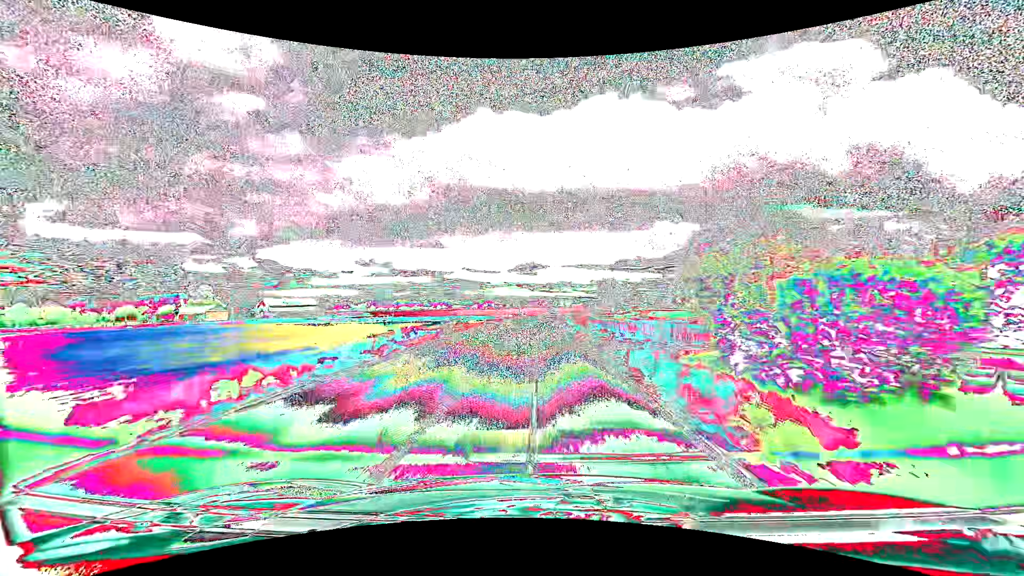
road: secondary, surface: asphalt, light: Day
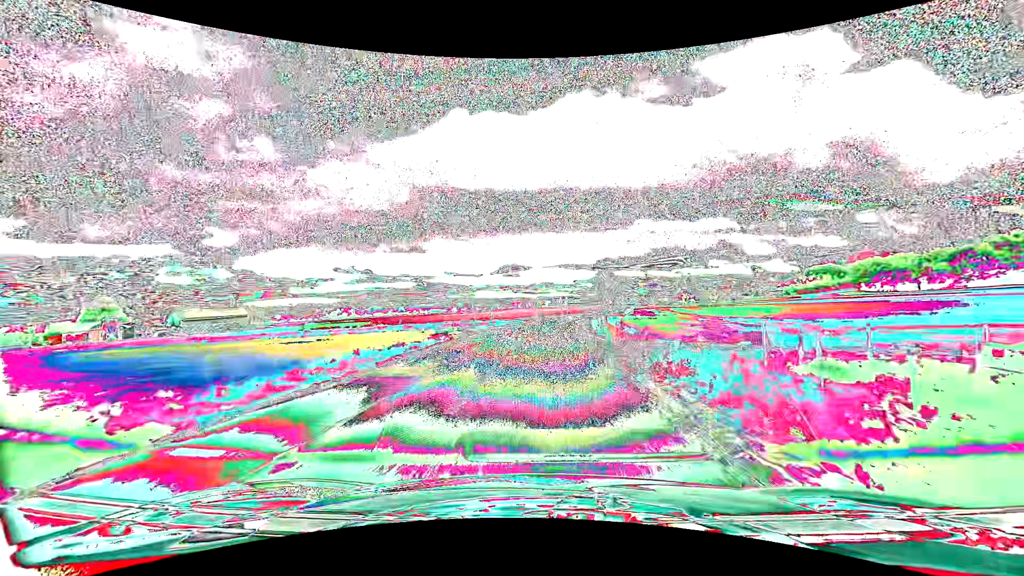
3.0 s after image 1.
(+0.3, +53.6) m; +2°
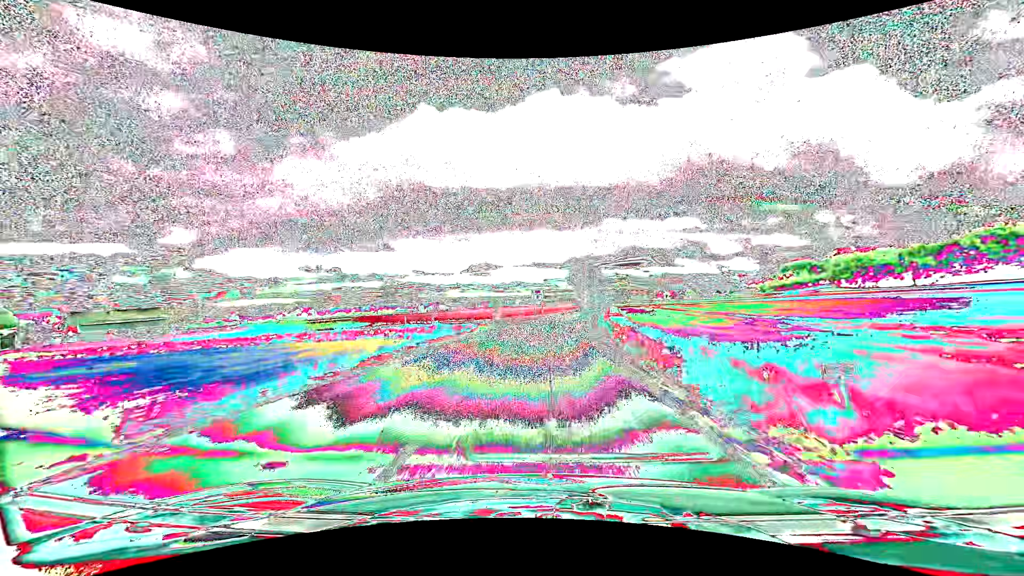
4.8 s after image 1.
(+0.7, +28.6) m; +3°
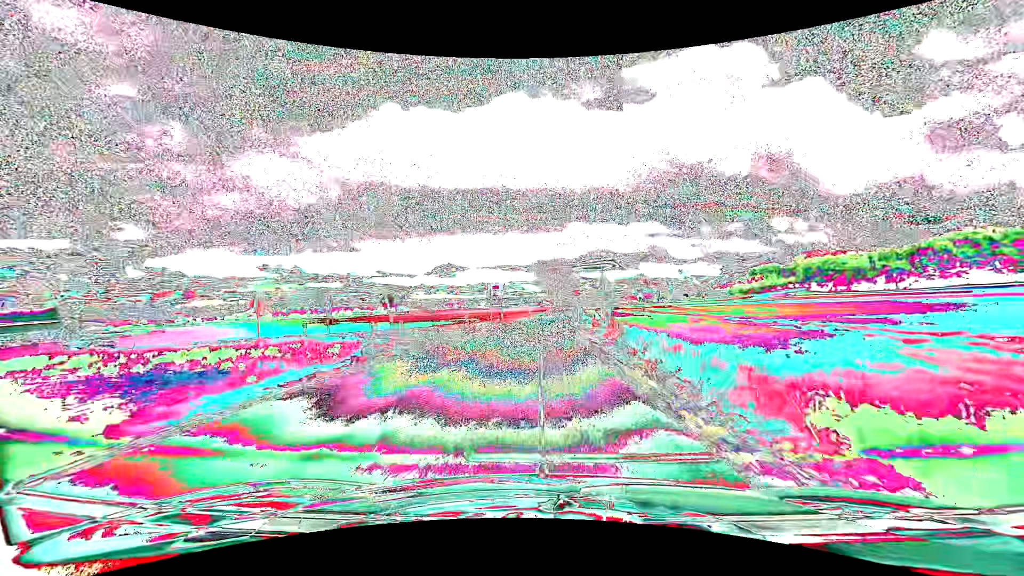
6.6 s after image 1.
(+0.8, +23.8) m; +4°
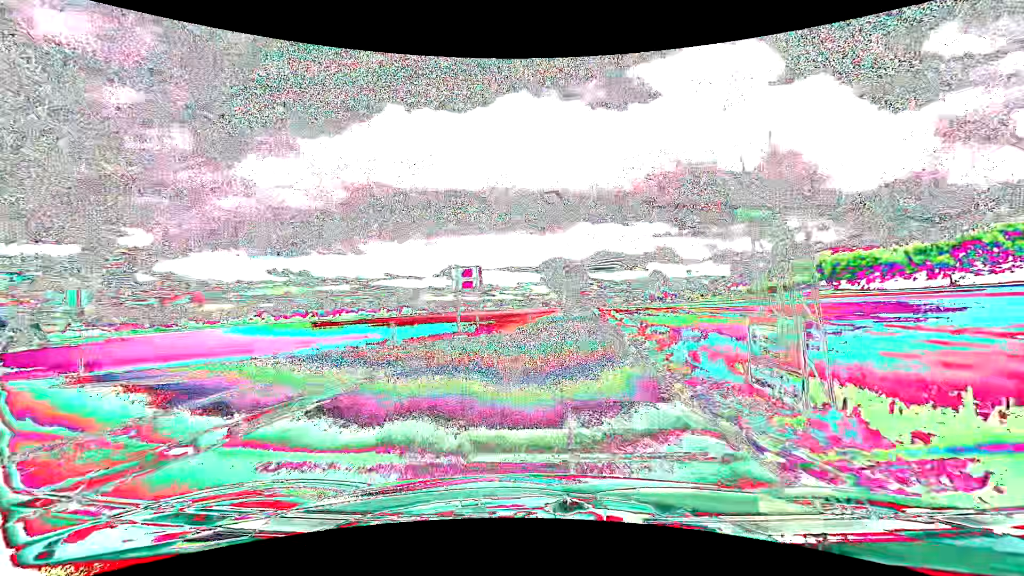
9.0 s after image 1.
(+0.4, +22.8) m; -1°
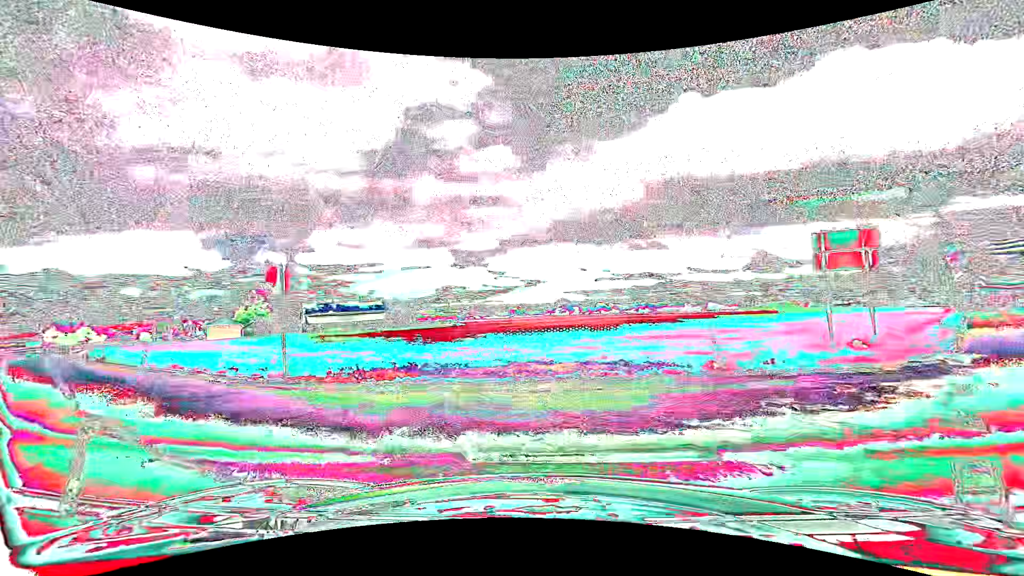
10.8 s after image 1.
(-2.3, +10.6) m; -33°
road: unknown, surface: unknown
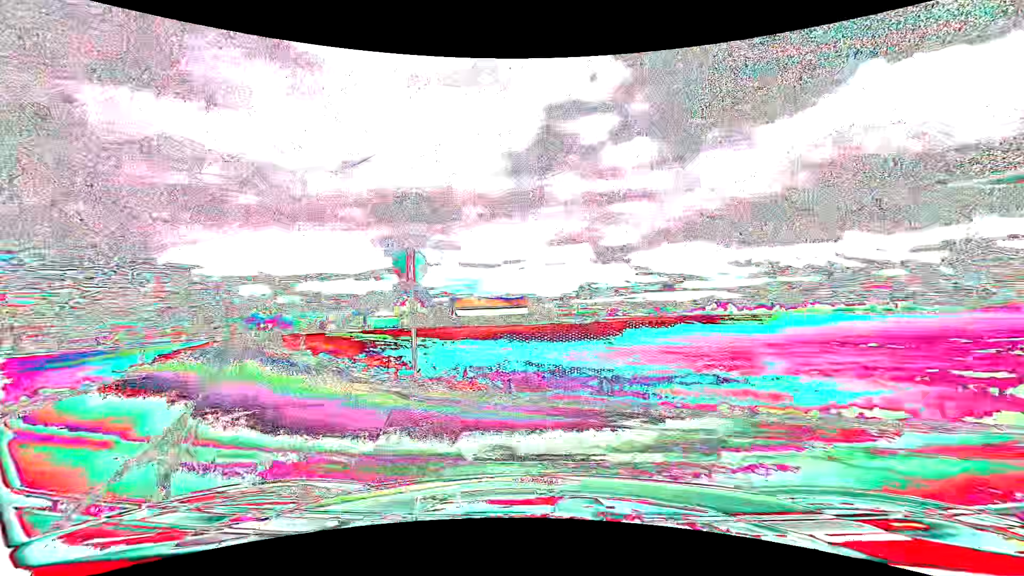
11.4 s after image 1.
(-0.5, +3.3) m; -15°
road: tertiary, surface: asphalt
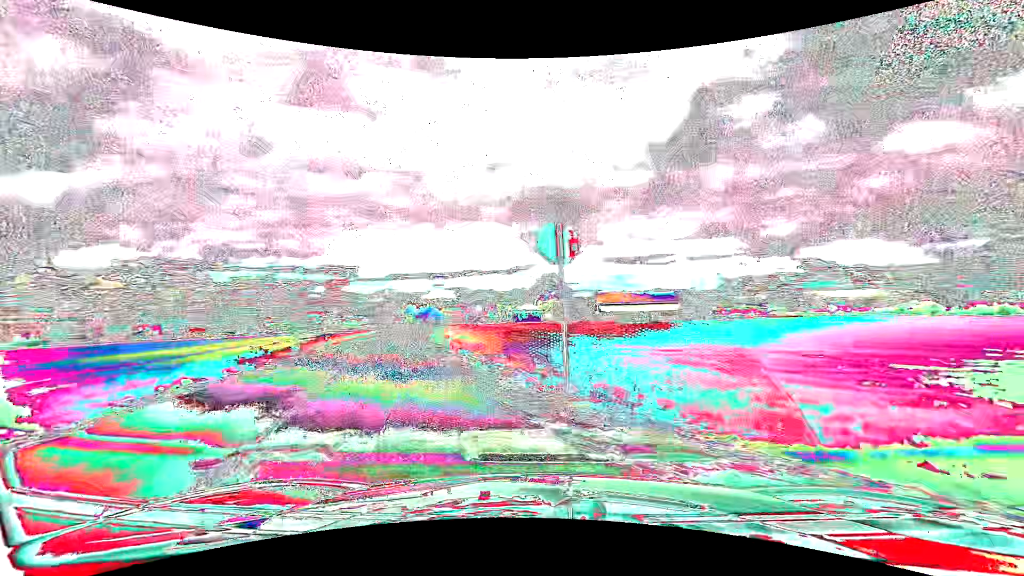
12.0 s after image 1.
(-0.6, +3.6) m; -17°
(-2, +10) (-5, +19) (-8, +29) (-11, +38) (-13, +48) (-16, +58) (-19, +67) (-21, +77) (-24, +87) (-26, +96) m
